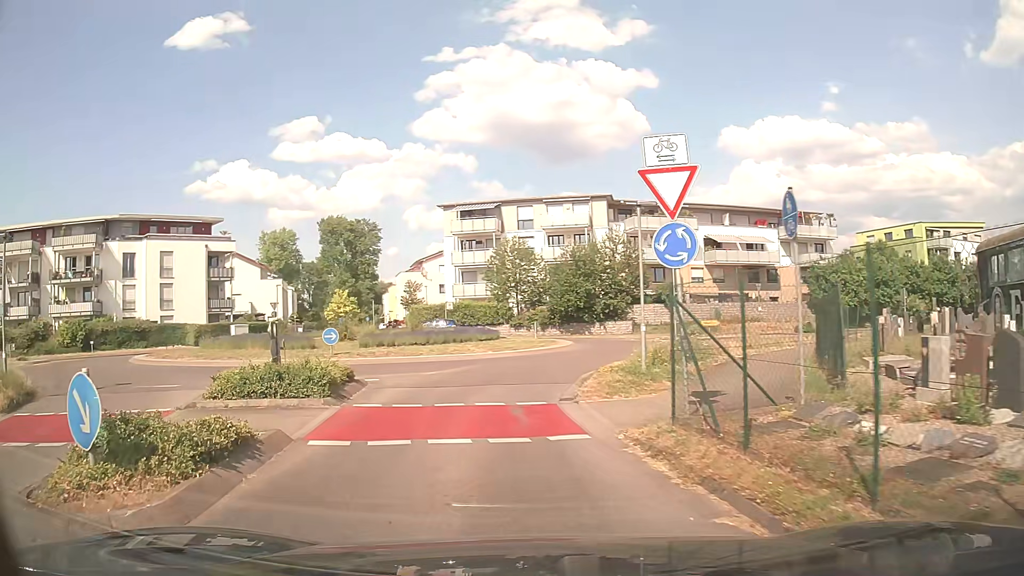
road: unclassified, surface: asphalt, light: Day
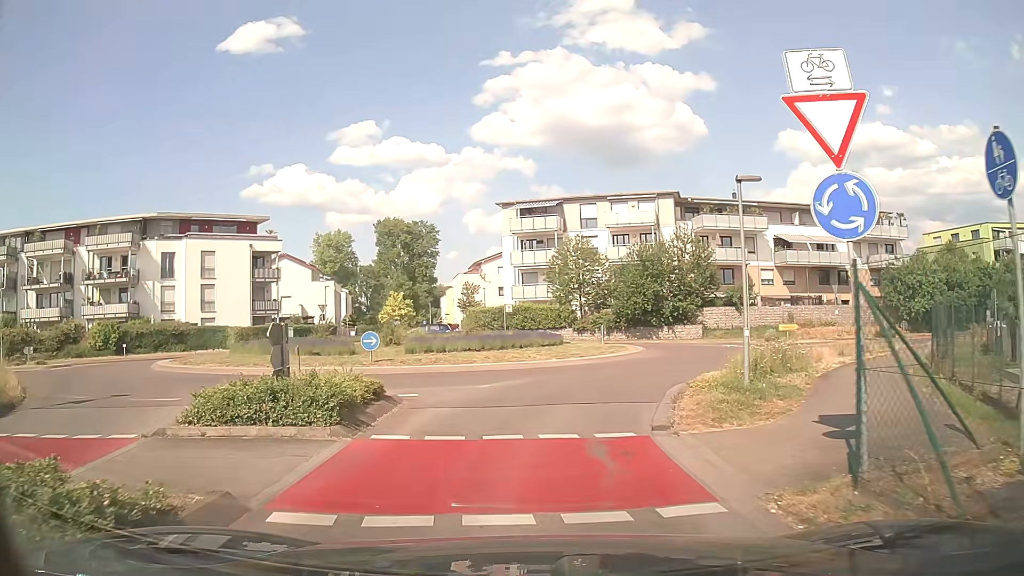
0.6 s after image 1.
(-0.2, +3.2) m; -5°
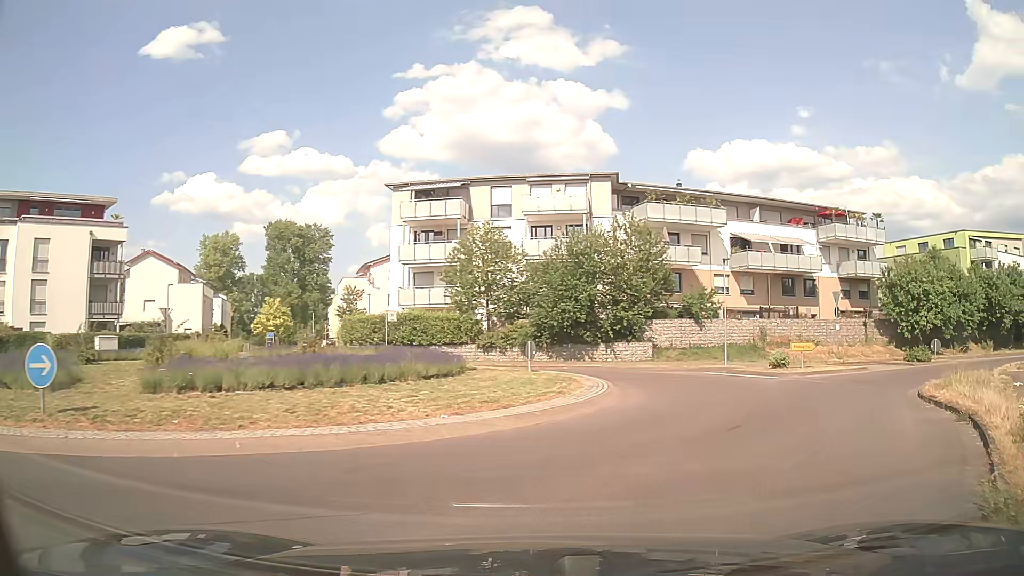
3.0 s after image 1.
(0.0, +13.1) m; +7°
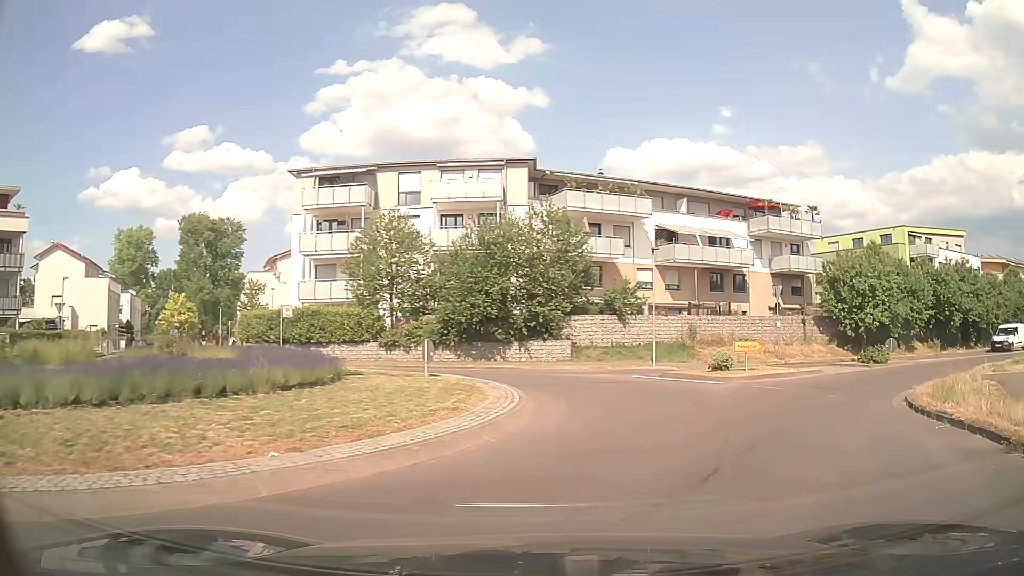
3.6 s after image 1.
(+0.2, +3.4) m; +8°
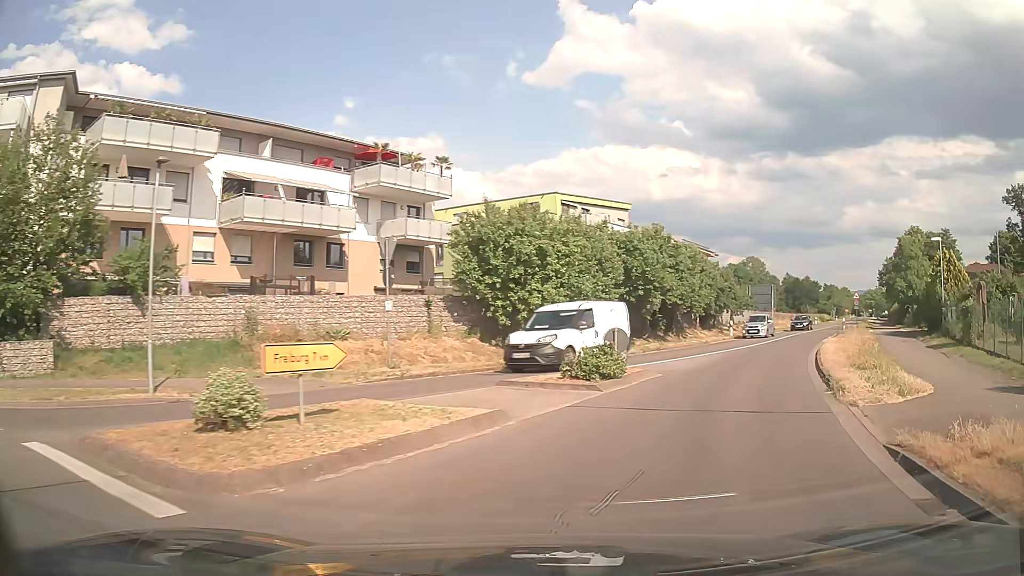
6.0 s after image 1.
(+3.8, +13.9) m; +34°
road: secondary
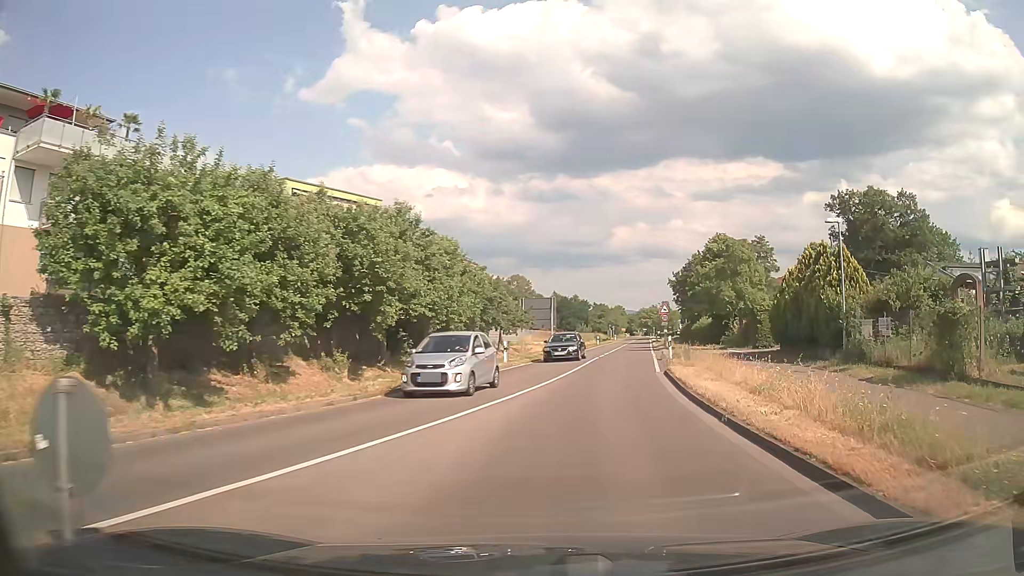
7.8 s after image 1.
(+2.2, +12.8) m; +18°
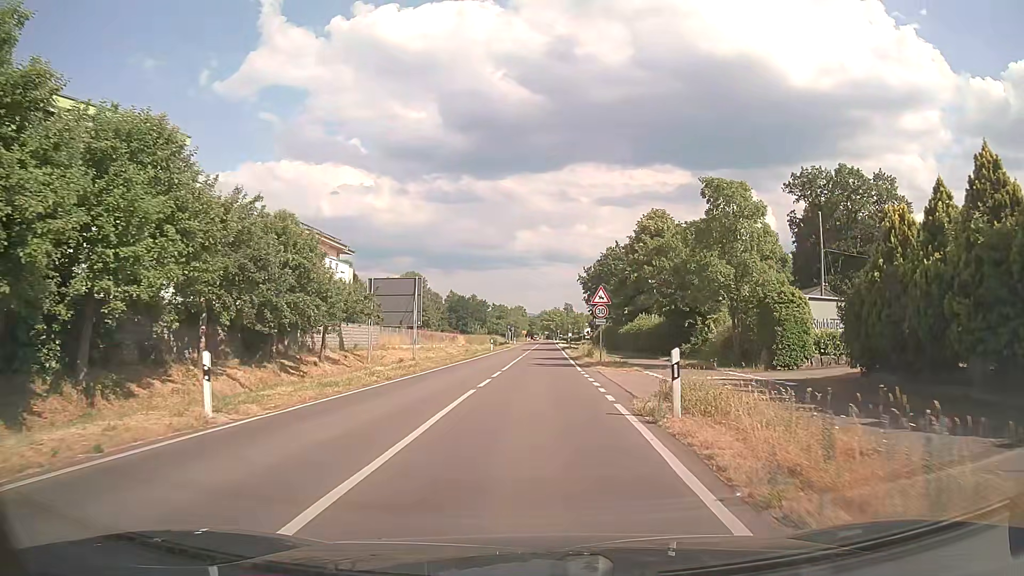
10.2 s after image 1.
(+2.3, +20.6) m; +9°
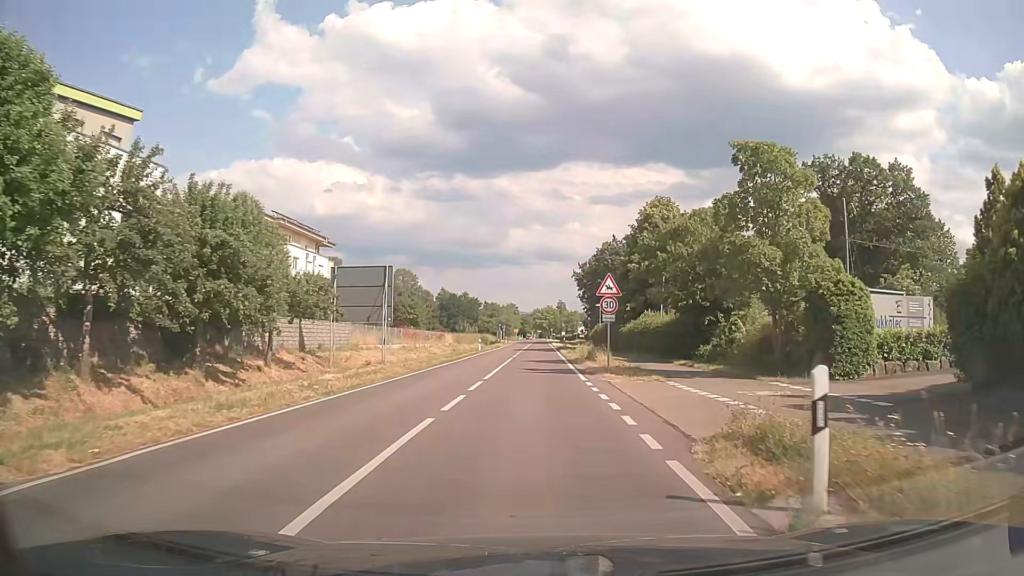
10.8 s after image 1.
(0.0, +5.7) m; +1°
(0, +10) (0, +20) (0, +30) (0, +40) (0, +50) (0, +60) (0, +70) (+1, +80) (+1, +90) (+1, +100) m
